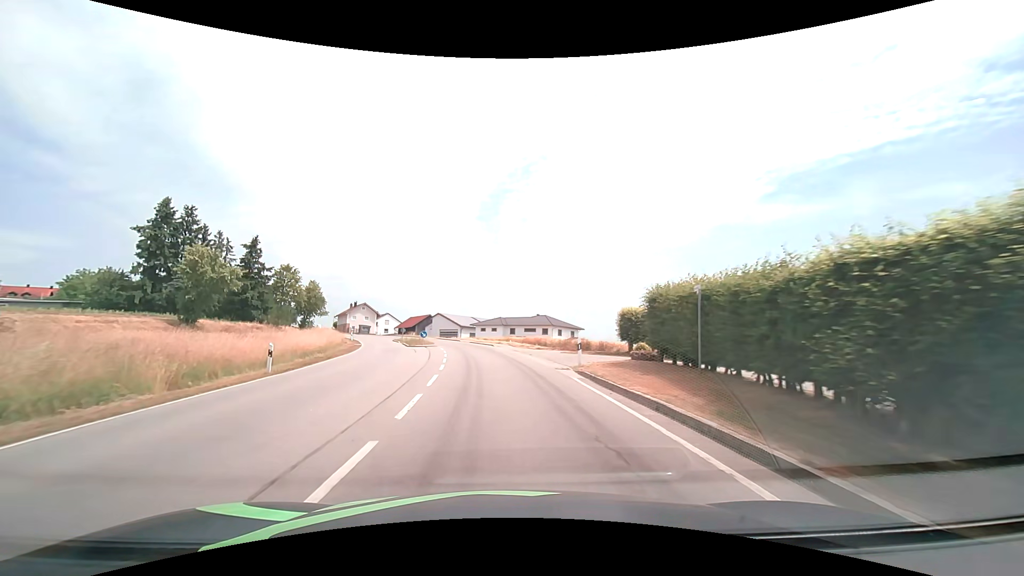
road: secondary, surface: asphalt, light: Day
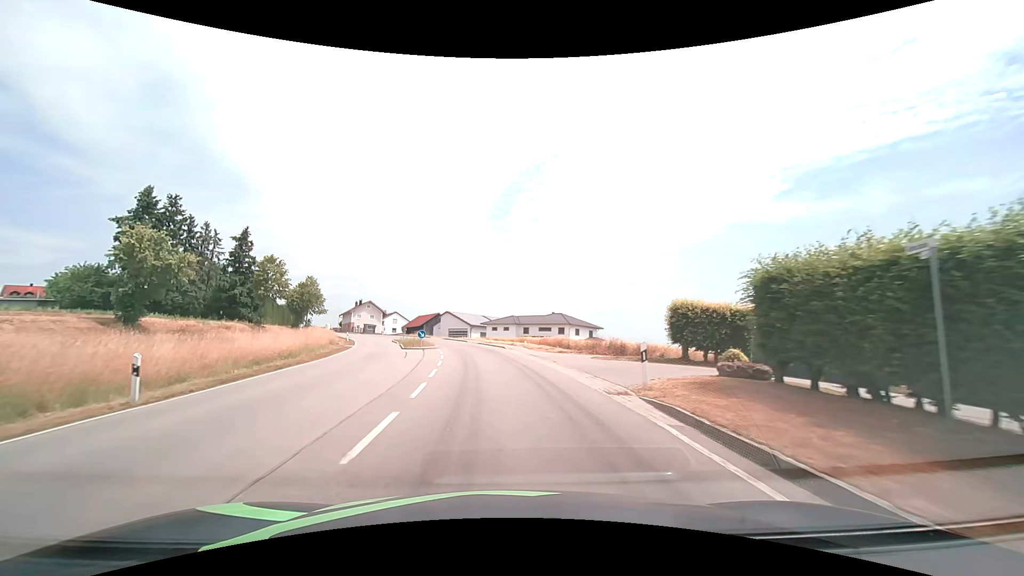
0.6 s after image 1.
(-0.1, +7.1) m; -2°
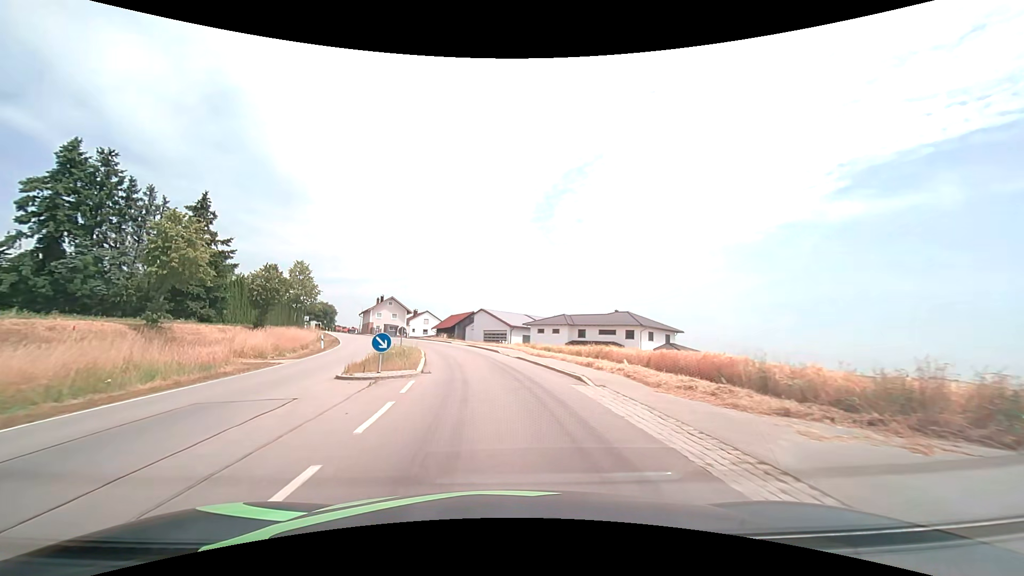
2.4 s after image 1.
(-0.8, +21.1) m; -5°
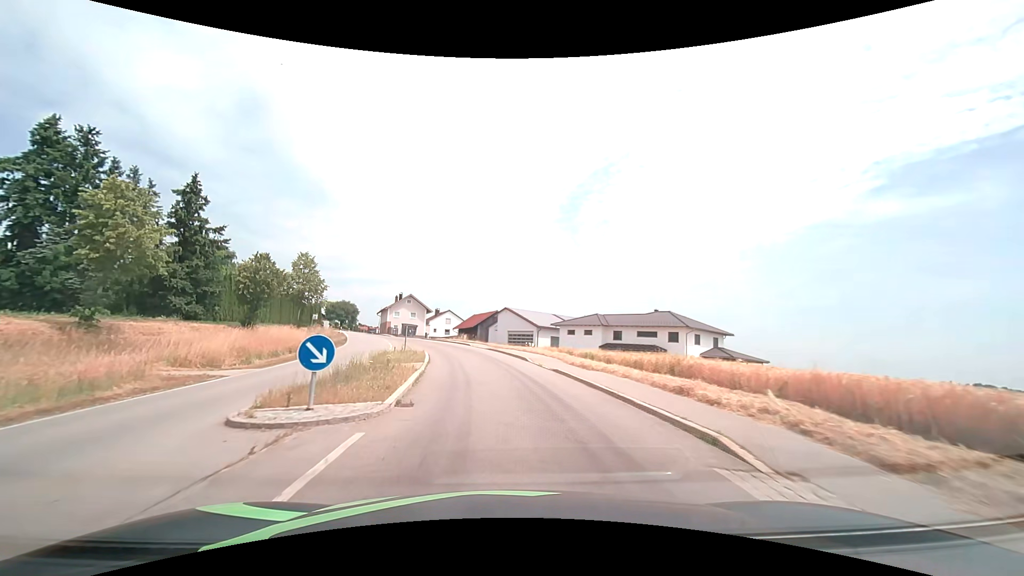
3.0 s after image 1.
(-0.2, +7.2) m; -3°
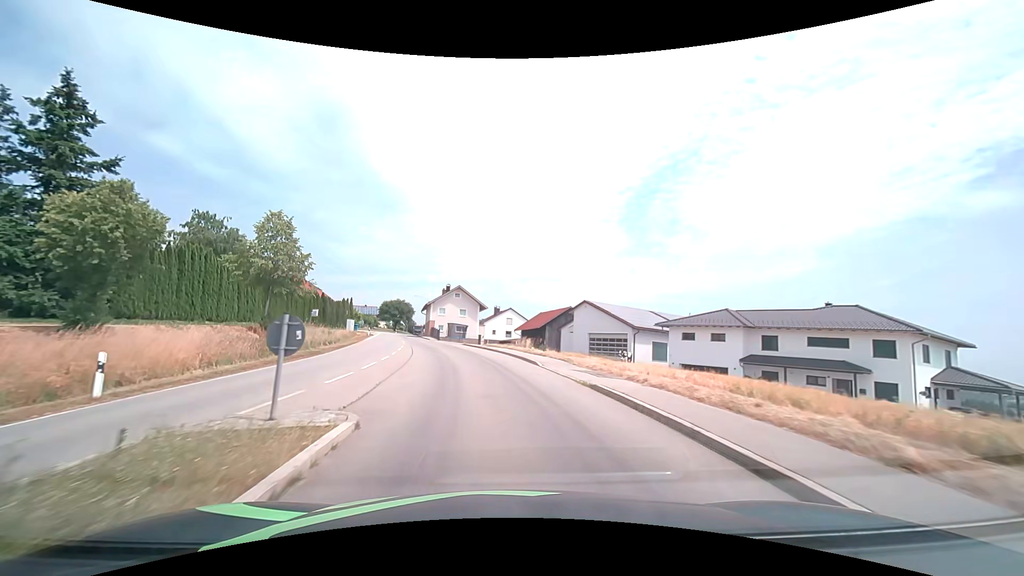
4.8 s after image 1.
(-1.3, +22.2) m; -7°
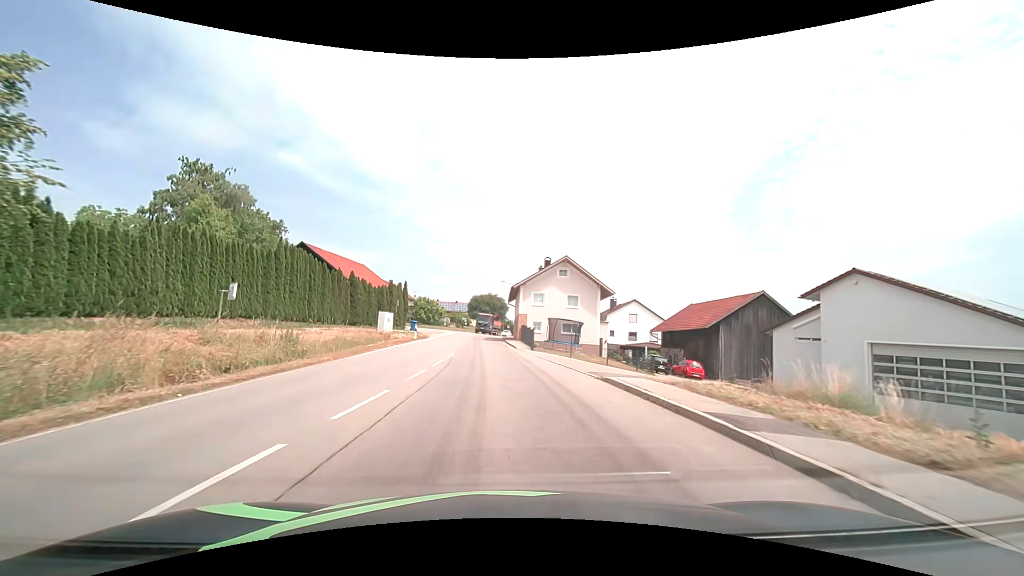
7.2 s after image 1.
(-3.2, +28.8) m; -11°
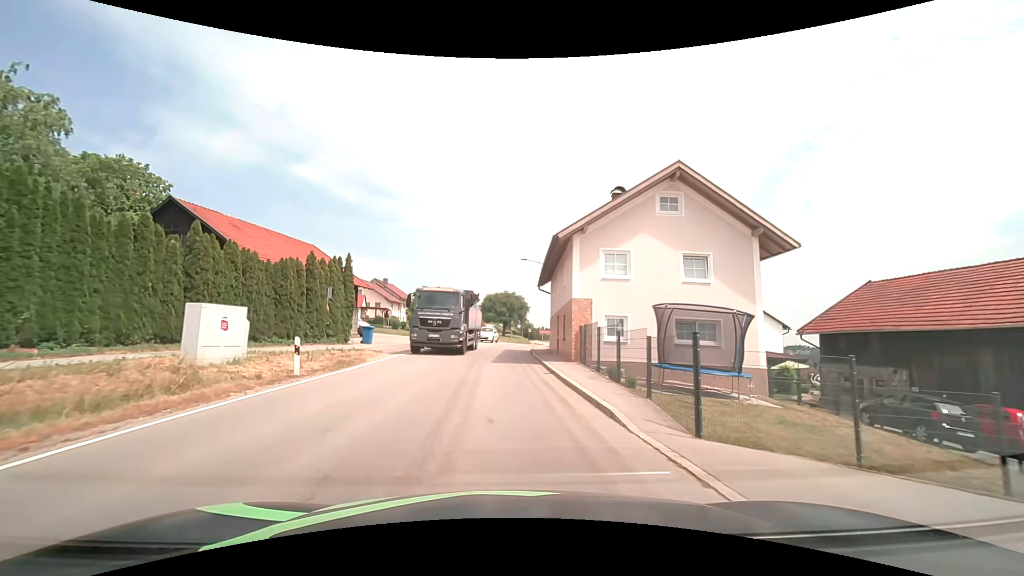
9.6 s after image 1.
(-0.7, +24.7) m; -2°
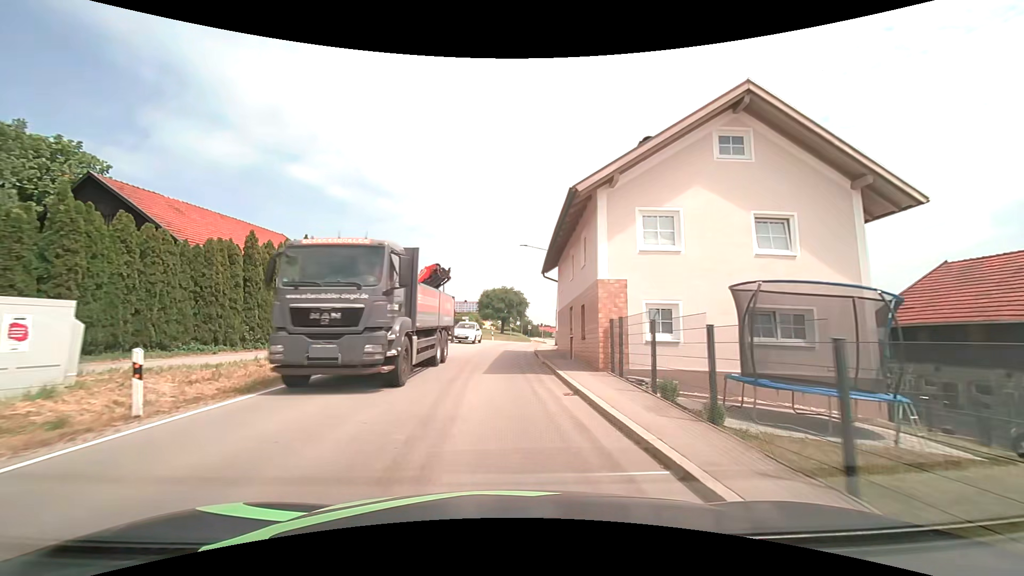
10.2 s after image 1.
(0.0, +5.7) m; 0°
(0, +10) (0, +20) (0, +30) (+1, +40) (+2, +50) (+4, +60) (+6, +69) (+8, +79) (+10, +89) (+11, +99) m
